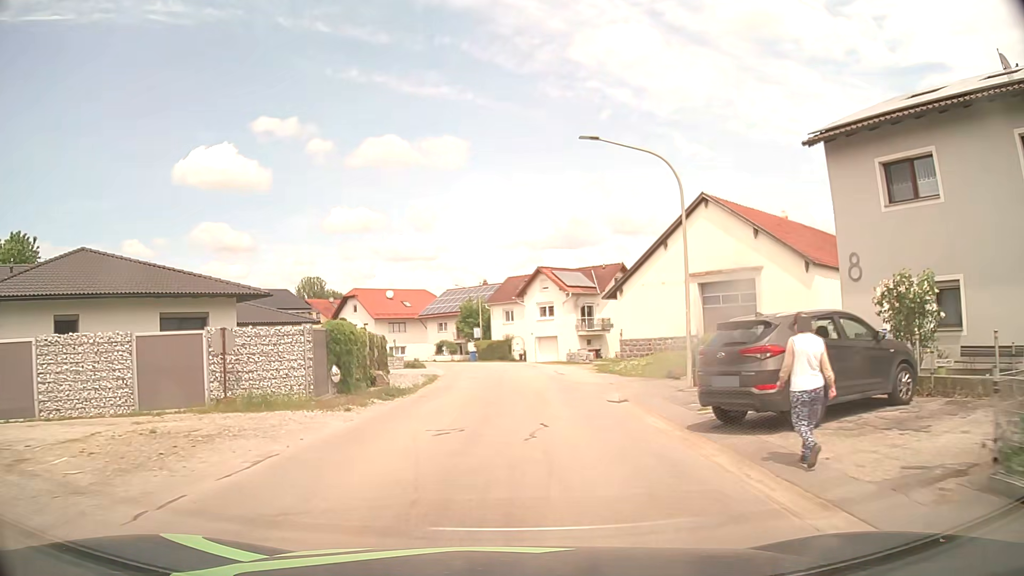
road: tertiary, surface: asphalt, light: Day
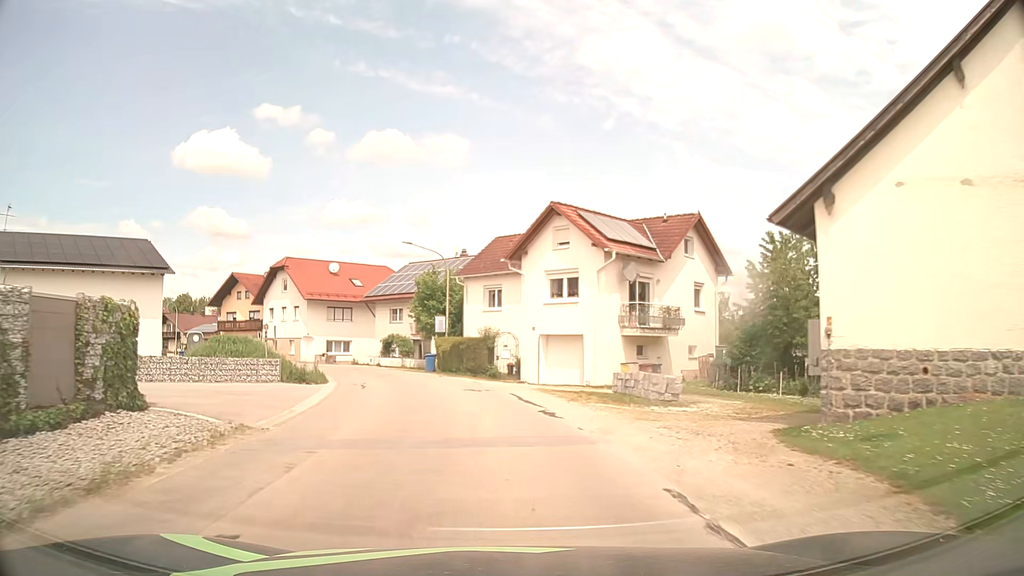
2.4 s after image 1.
(+0.4, +25.7) m; +1°
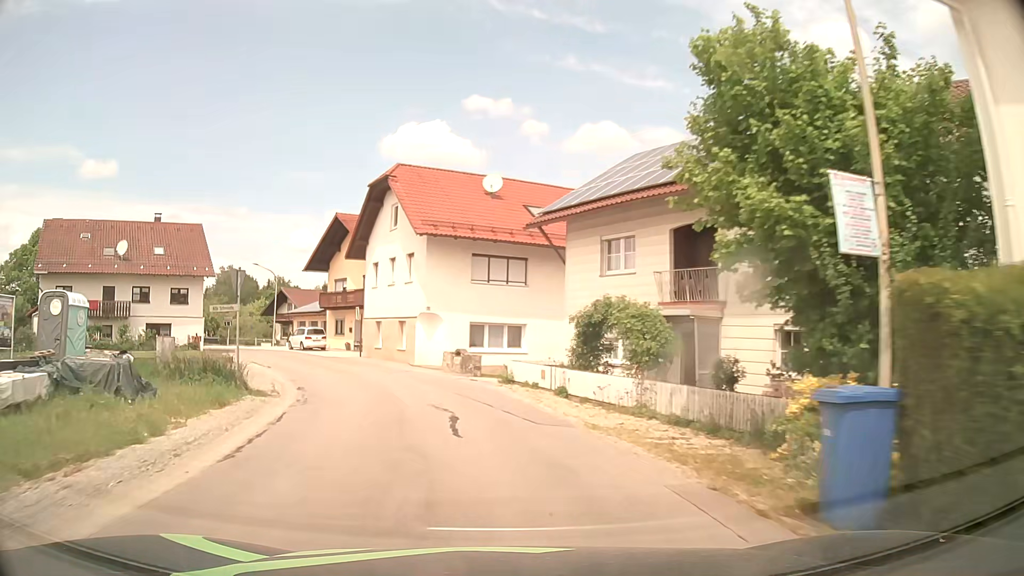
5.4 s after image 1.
(-4.4, +32.1) m; -19°
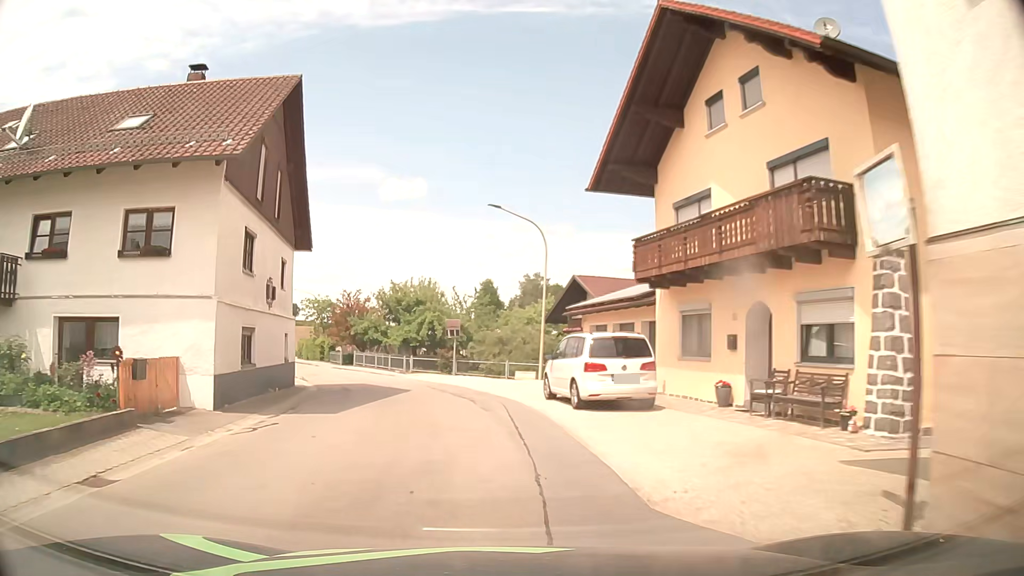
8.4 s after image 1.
(-7.2, +31.9) m; -26°
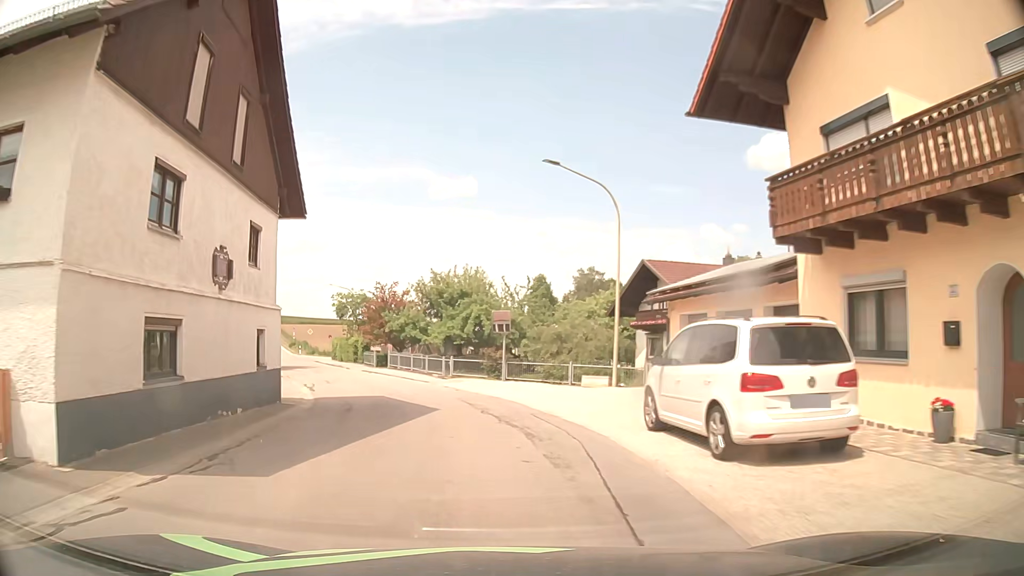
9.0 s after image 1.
(-0.3, +6.6) m; -4°
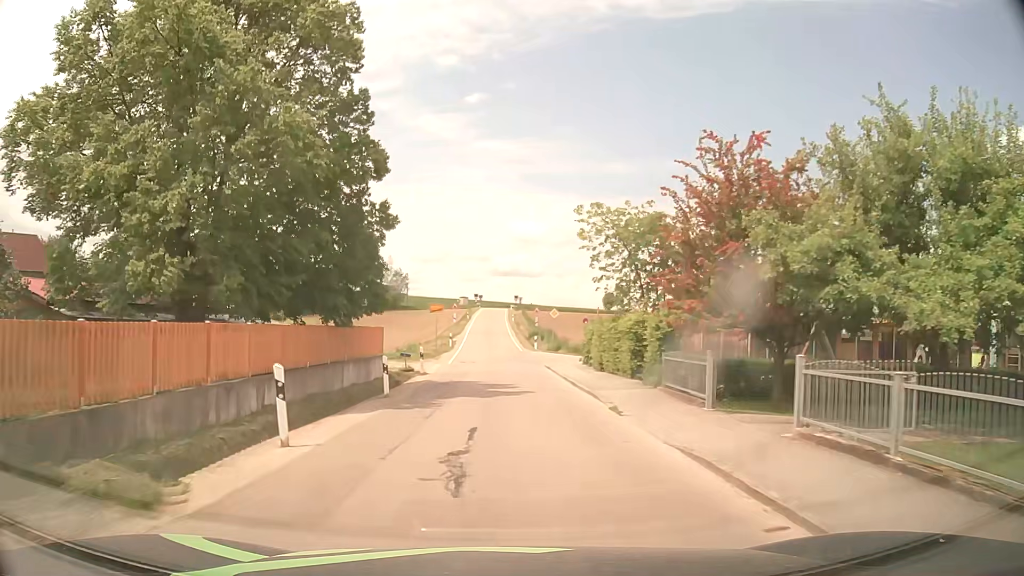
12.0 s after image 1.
(-6.9, +31.1) m; -24°
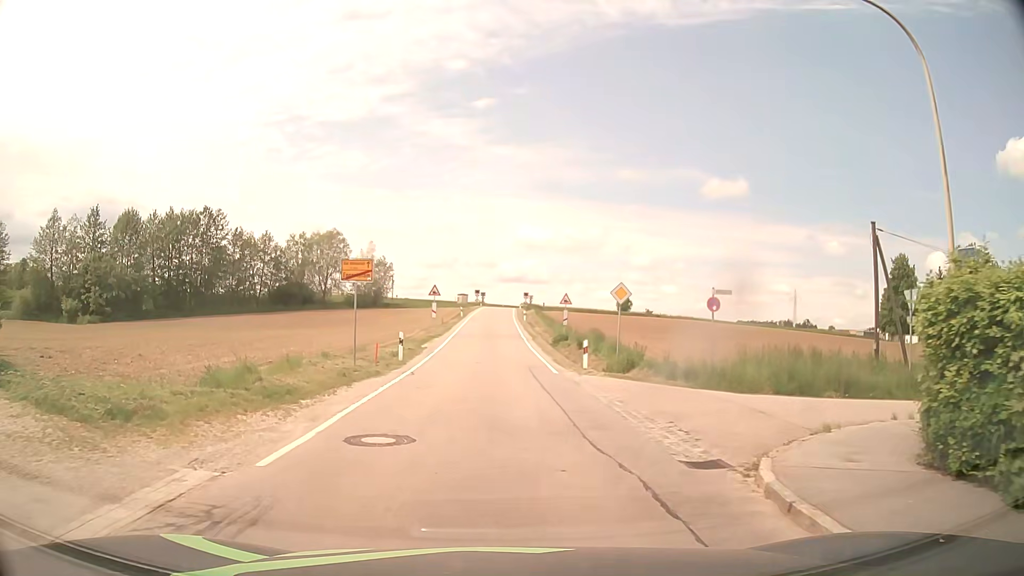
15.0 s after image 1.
(-0.2, +26.3) m; 0°
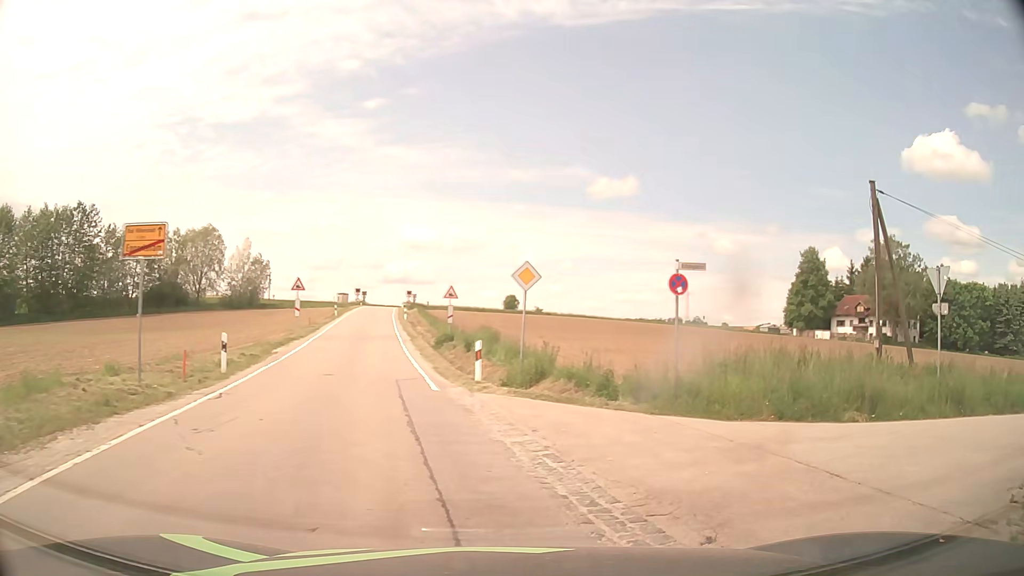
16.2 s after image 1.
(+0.2, +6.5) m; +9°
